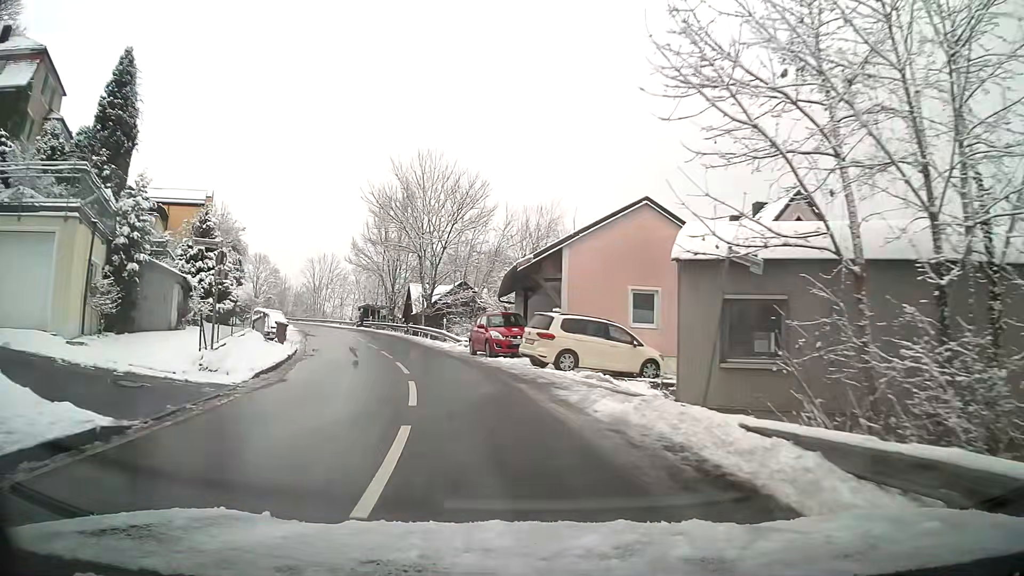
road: tertiary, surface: asphalt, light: Day
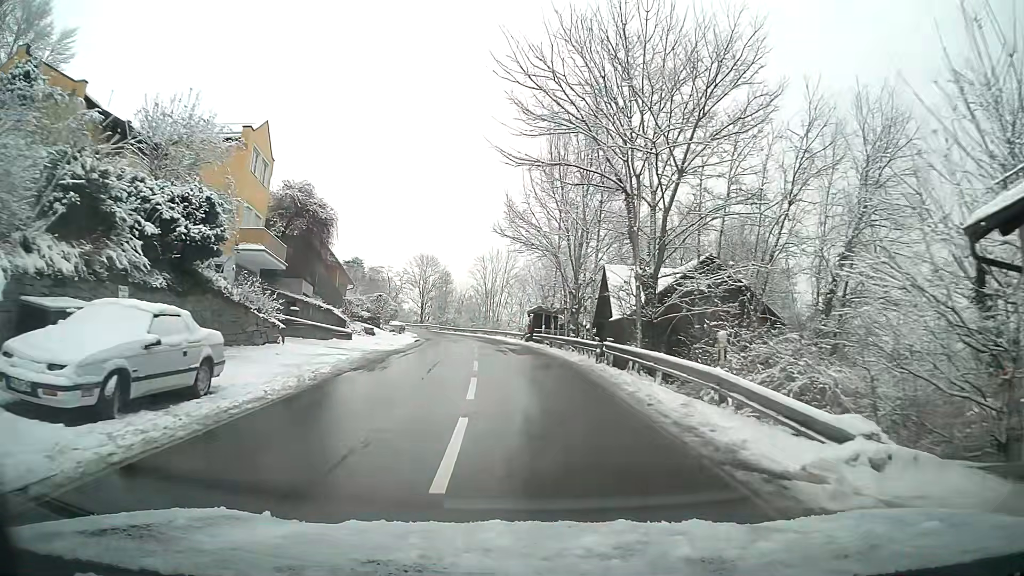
(-3.5, +23.0) m; -14°
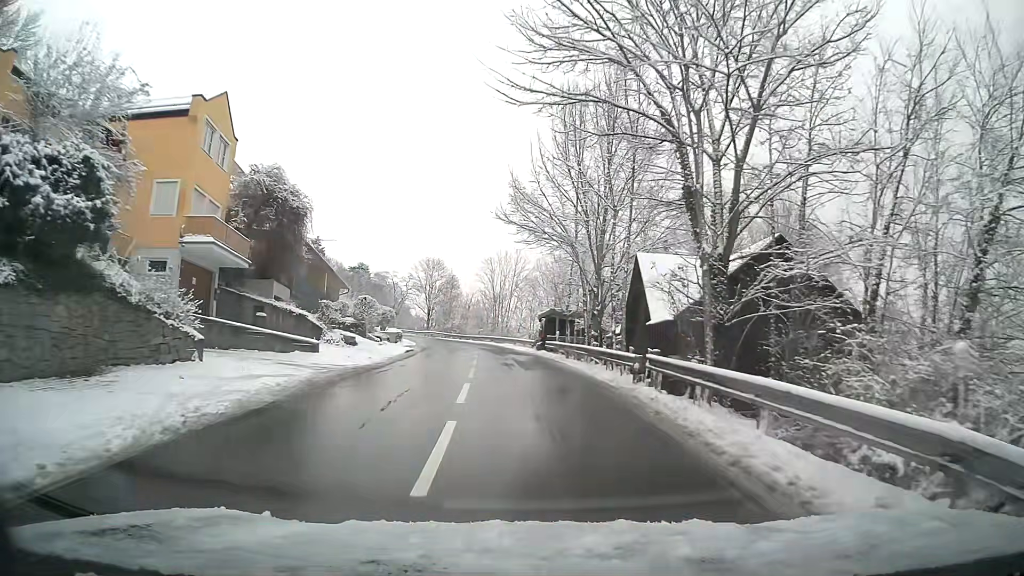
(0.0, +6.1) m; -1°
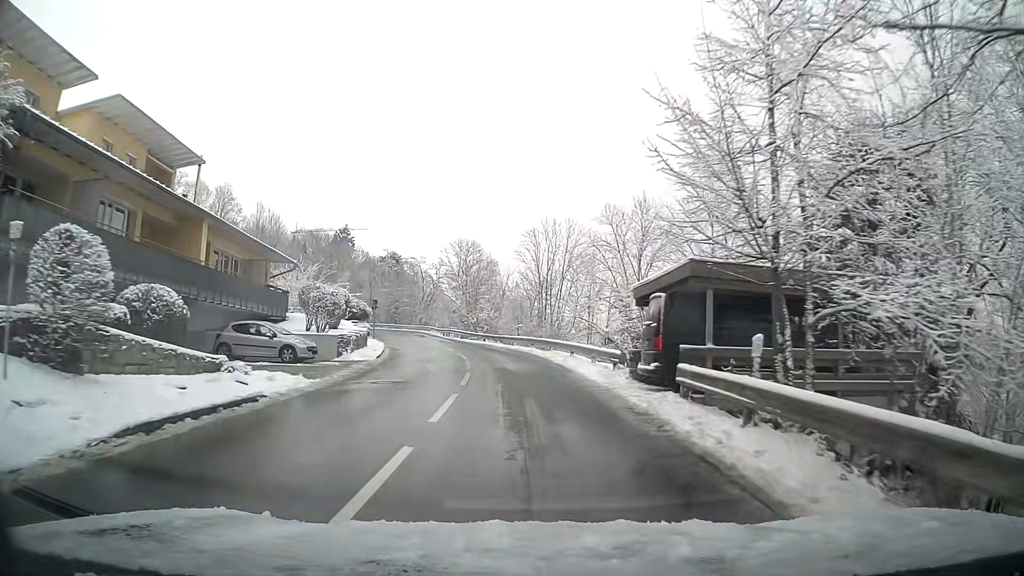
(-1.0, +26.0) m; -5°
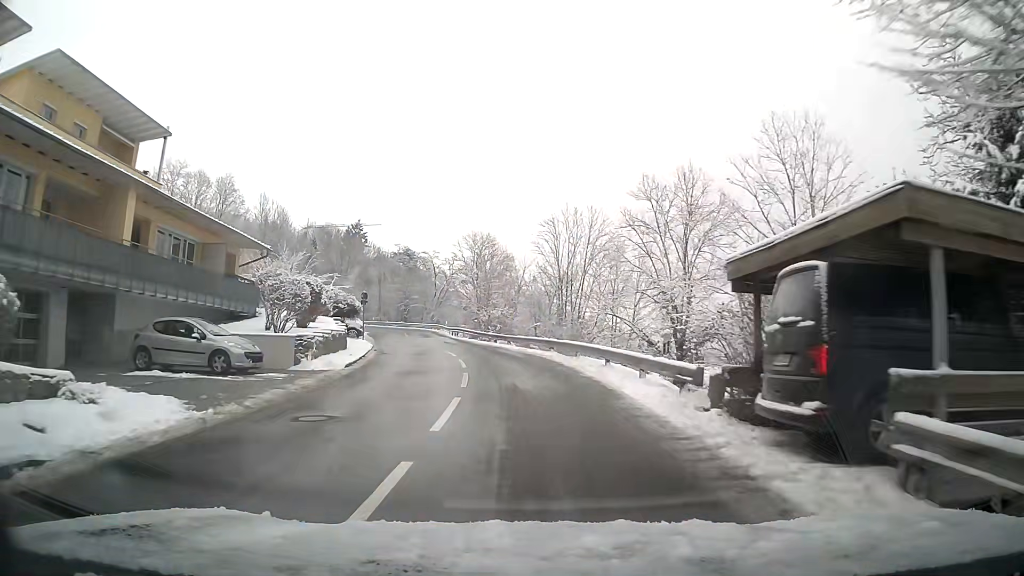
(-0.1, +6.8) m; -1°
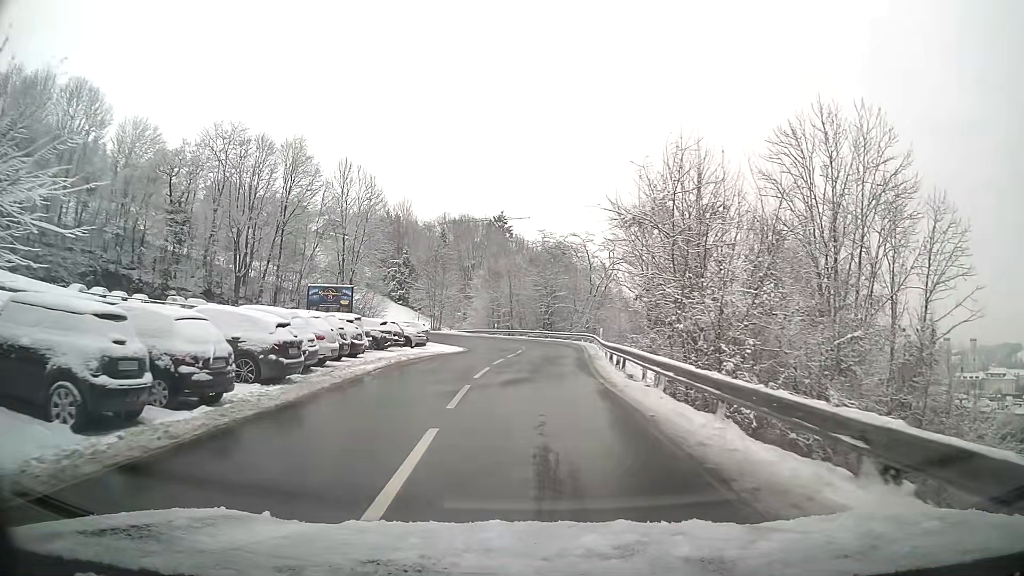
(-3.8, +33.8) m; -14°
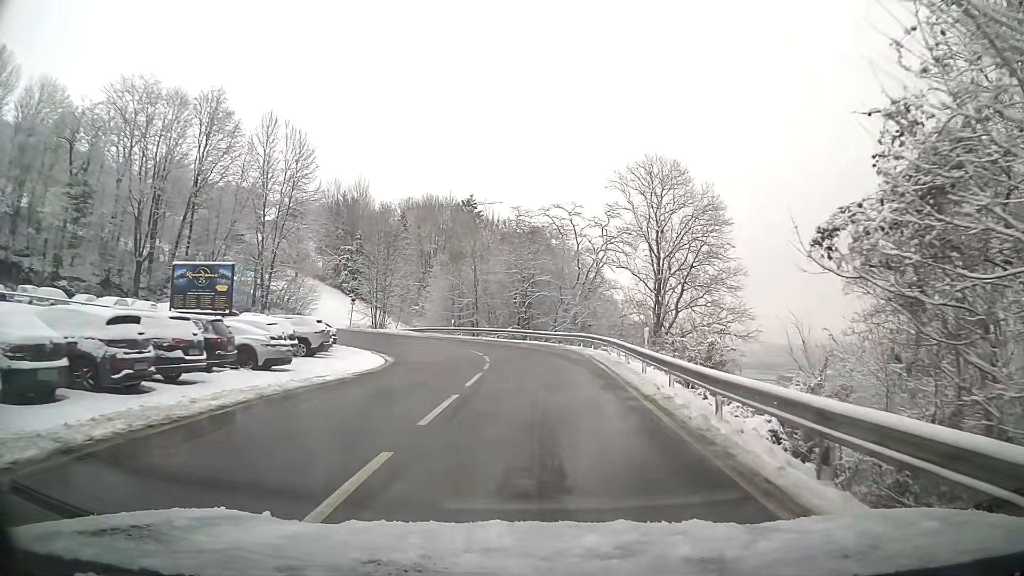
(+0.3, +19.6) m; +3°
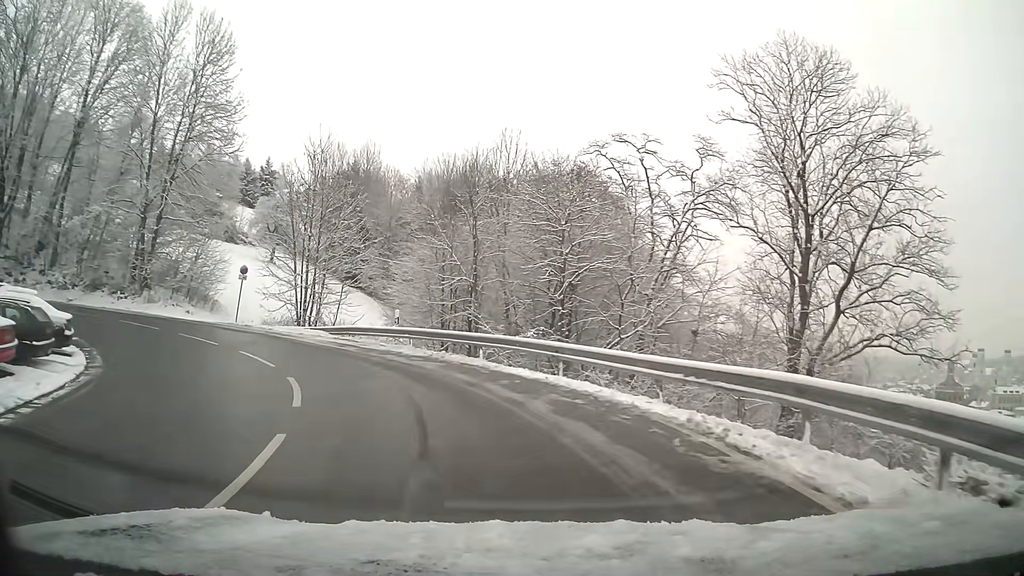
(-0.3, +27.6) m; -7°
